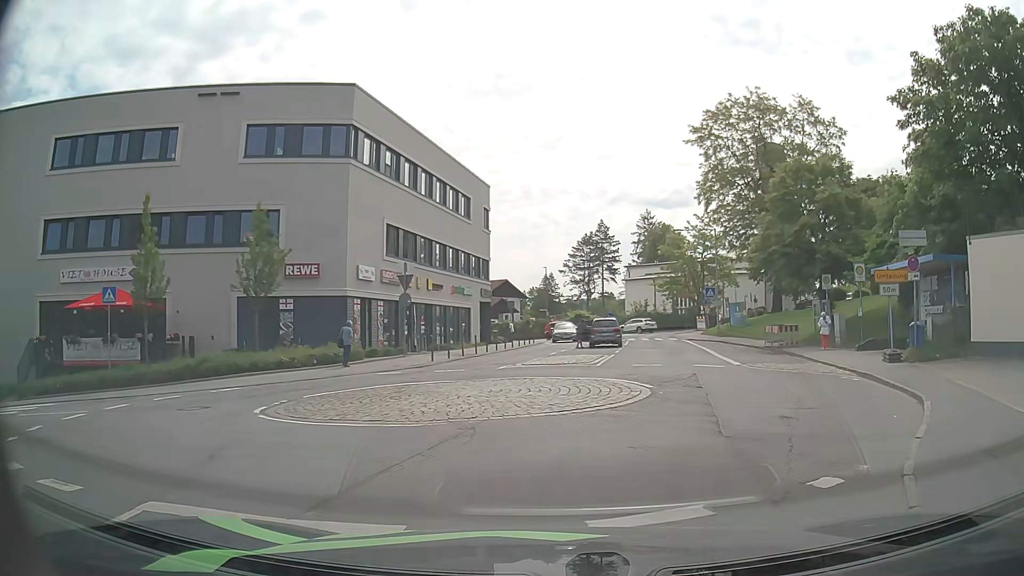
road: unclassified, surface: asphalt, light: Day
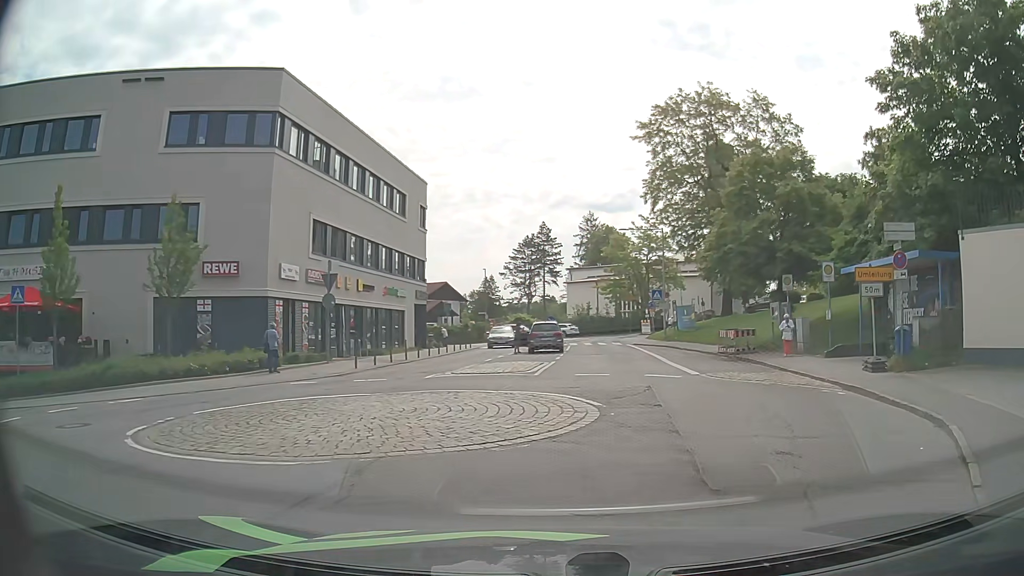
(+0.1, +2.4) m; +4°
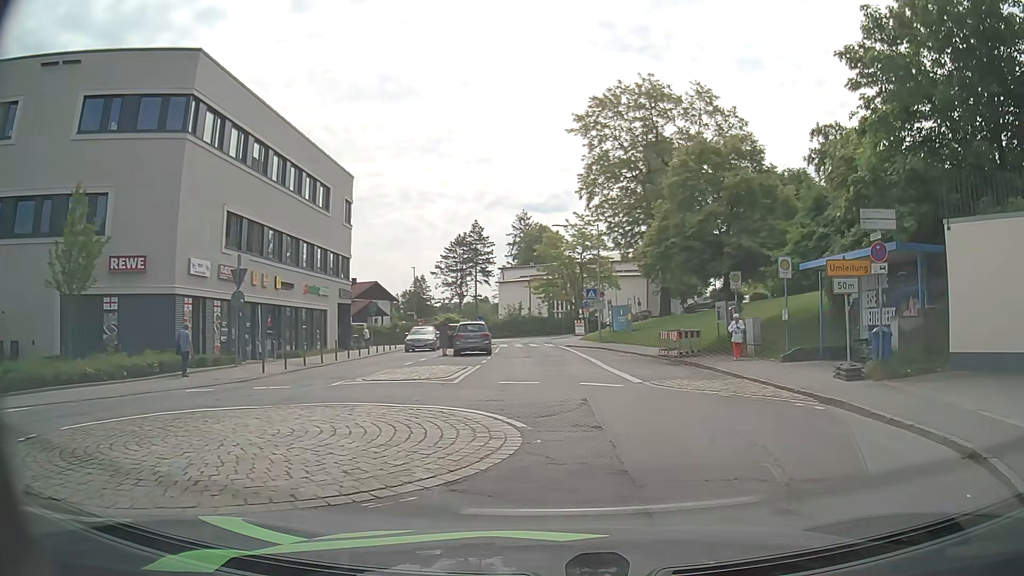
(+0.1, +2.3) m; +5°
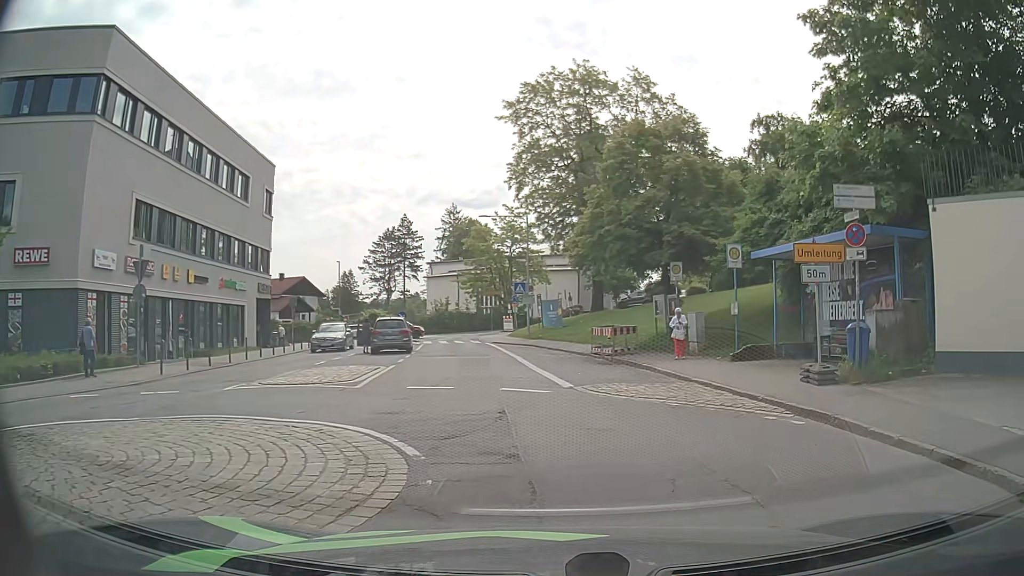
(+0.1, +2.2) m; +5°
